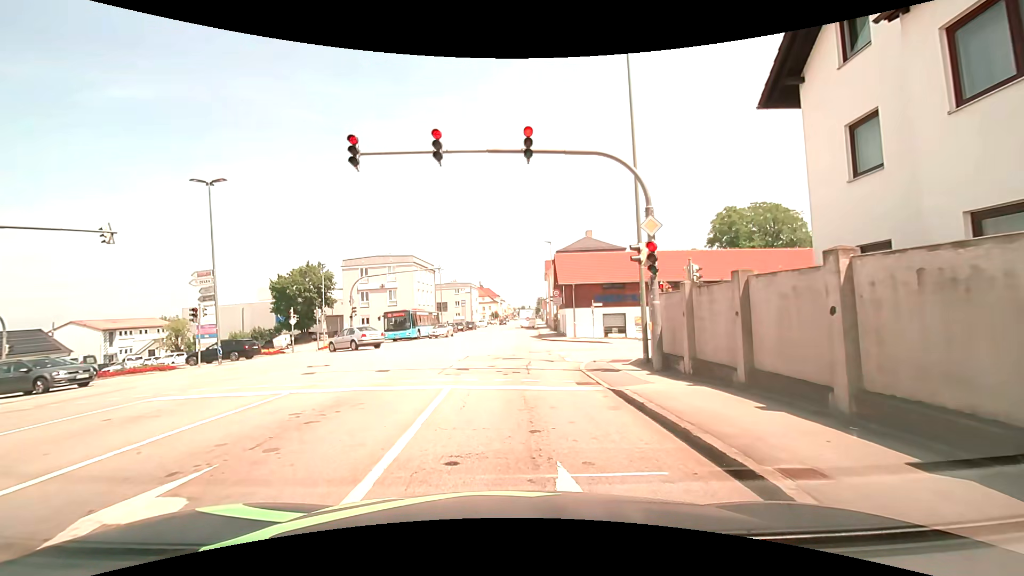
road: tertiary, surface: asphalt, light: Day
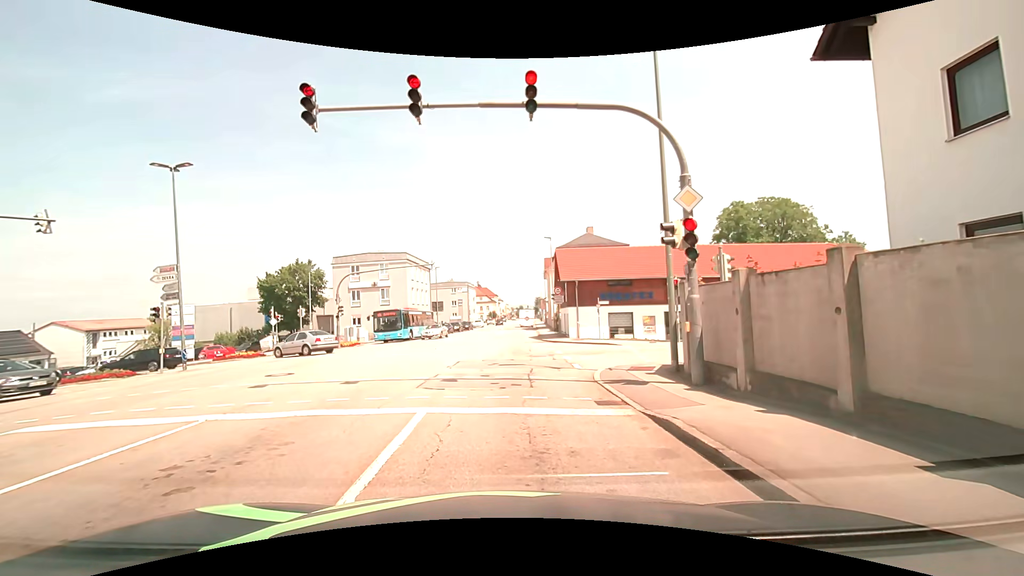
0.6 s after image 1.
(0.0, +2.6) m; +1°
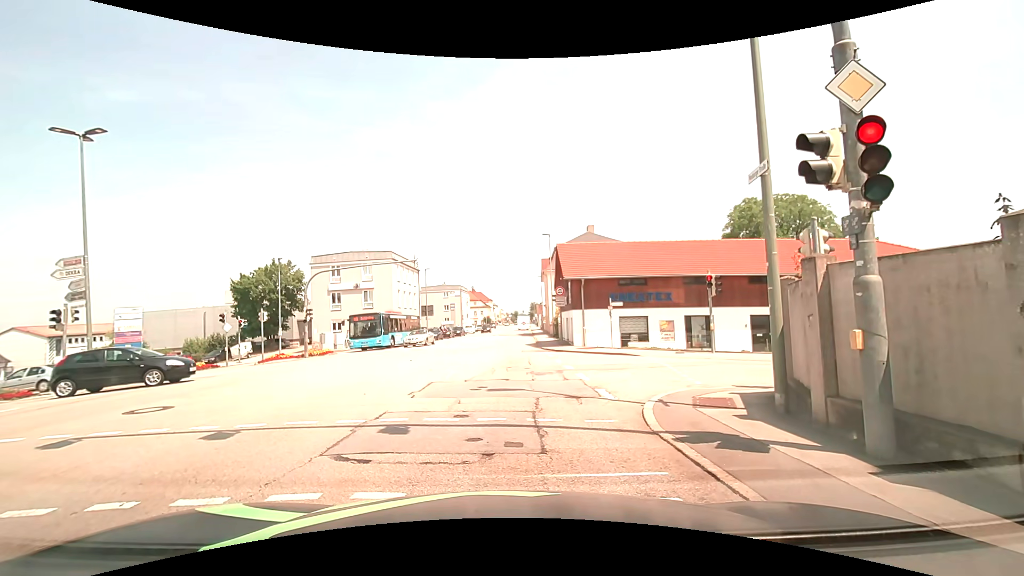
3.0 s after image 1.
(0.0, +4.6) m; +1°
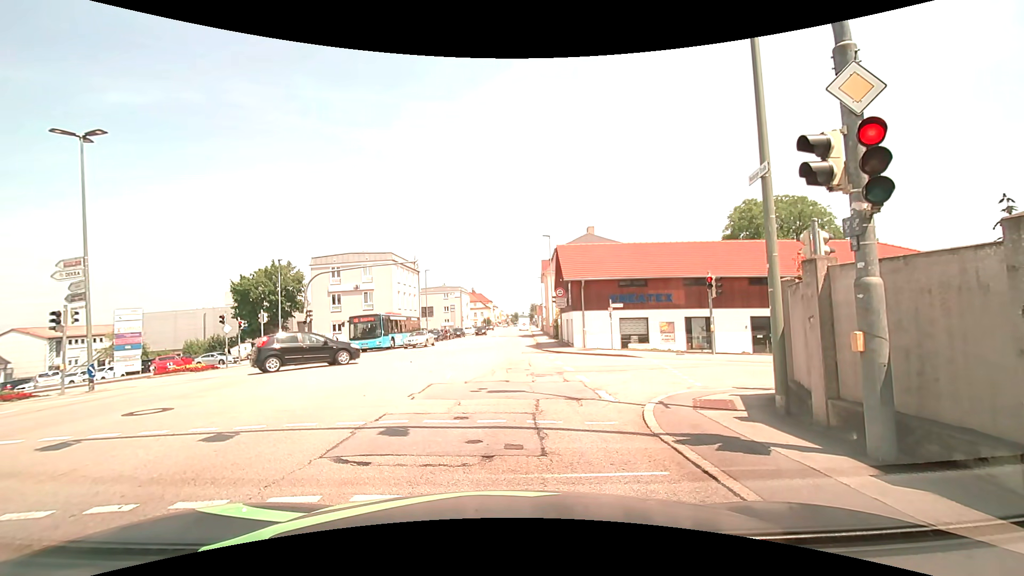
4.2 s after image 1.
(0.0, +0.1) m; 0°
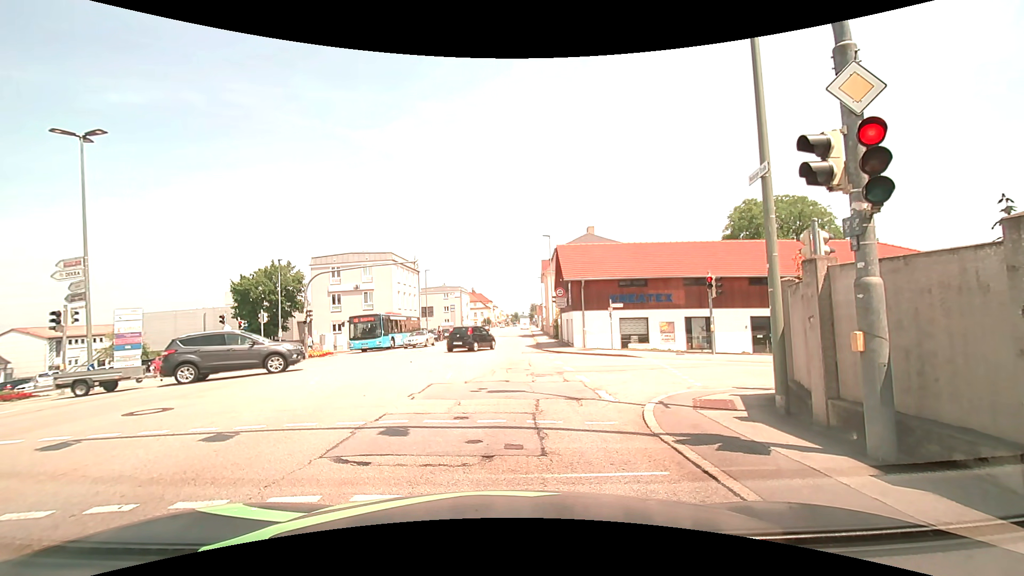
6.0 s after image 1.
(0.0, 0.0) m; 0°
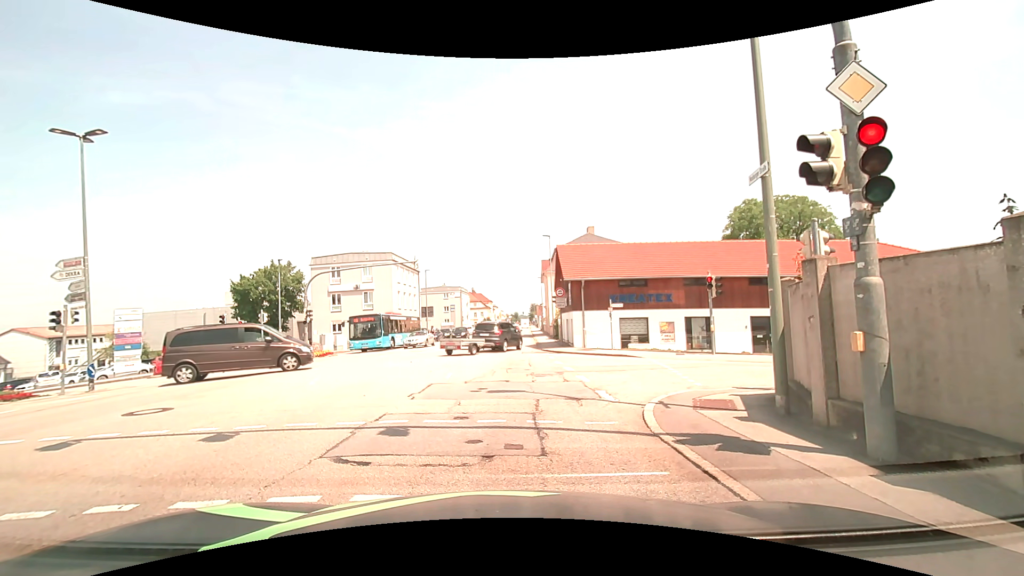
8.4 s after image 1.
(0.0, 0.0) m; 0°
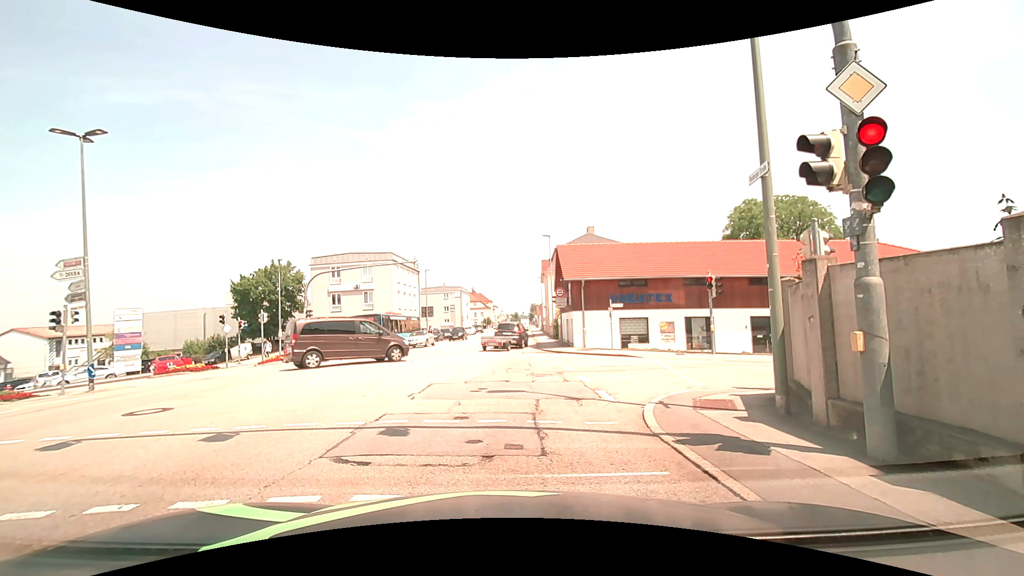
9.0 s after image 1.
(0.0, 0.0) m; 0°
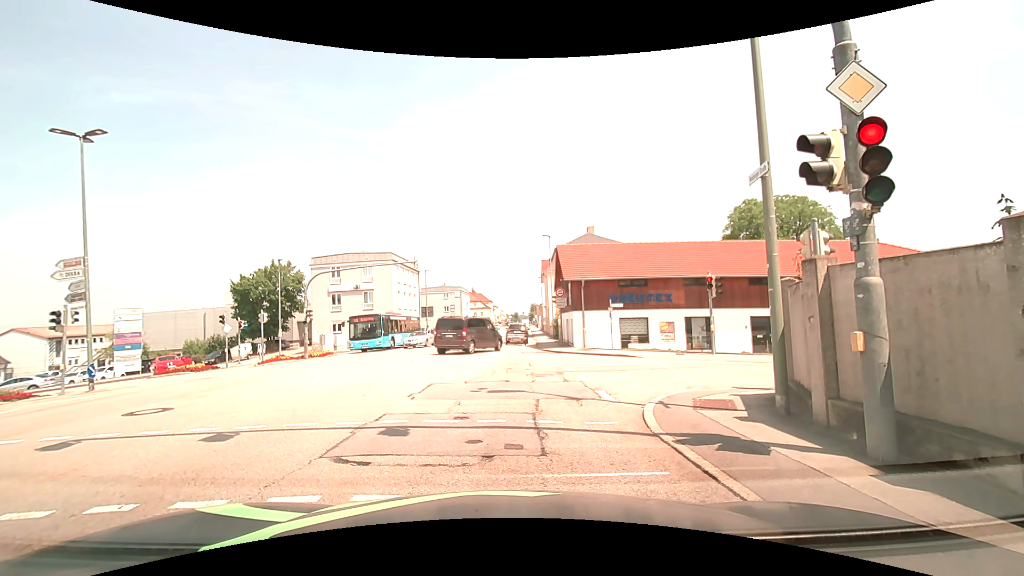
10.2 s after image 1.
(0.0, 0.0) m; 0°
(0, +10) (0, +20) (0, +30) (0, +40) (+1, +50) (+1, +60) (+1, +70) (+2, +80) (+2, +90) (+3, +100) m
